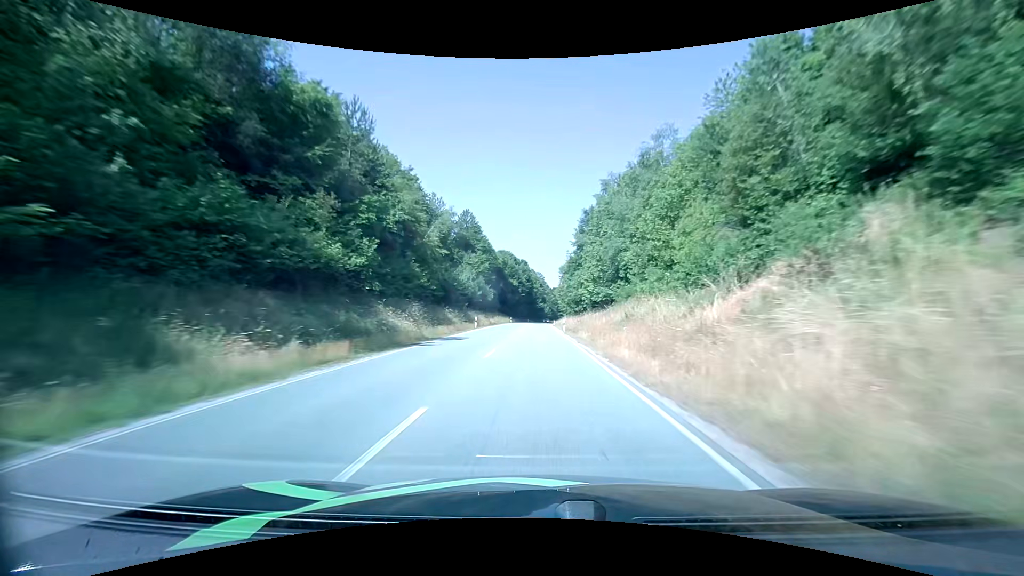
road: primary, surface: asphalt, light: Day
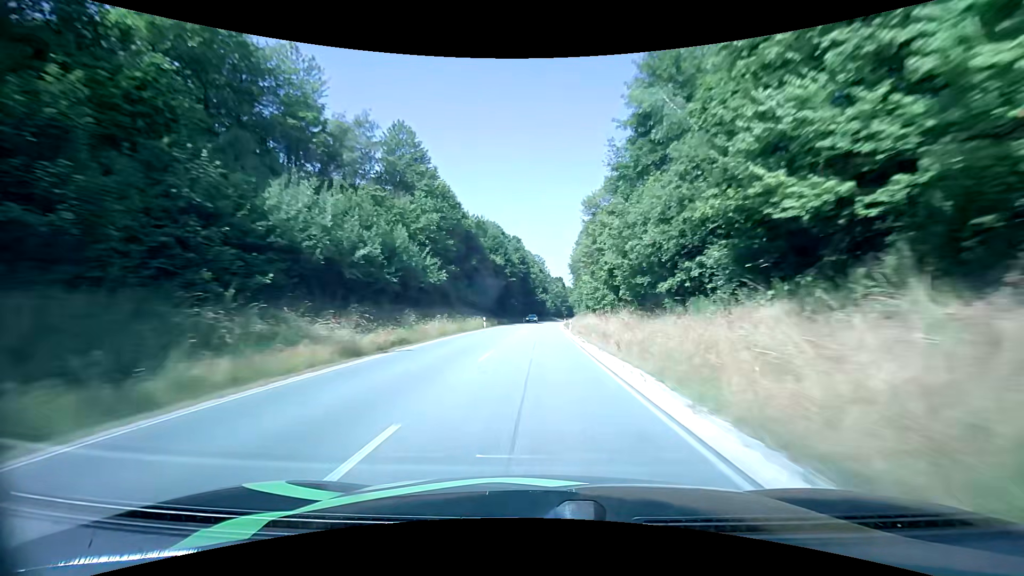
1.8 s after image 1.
(+0.1, +48.5) m; 0°
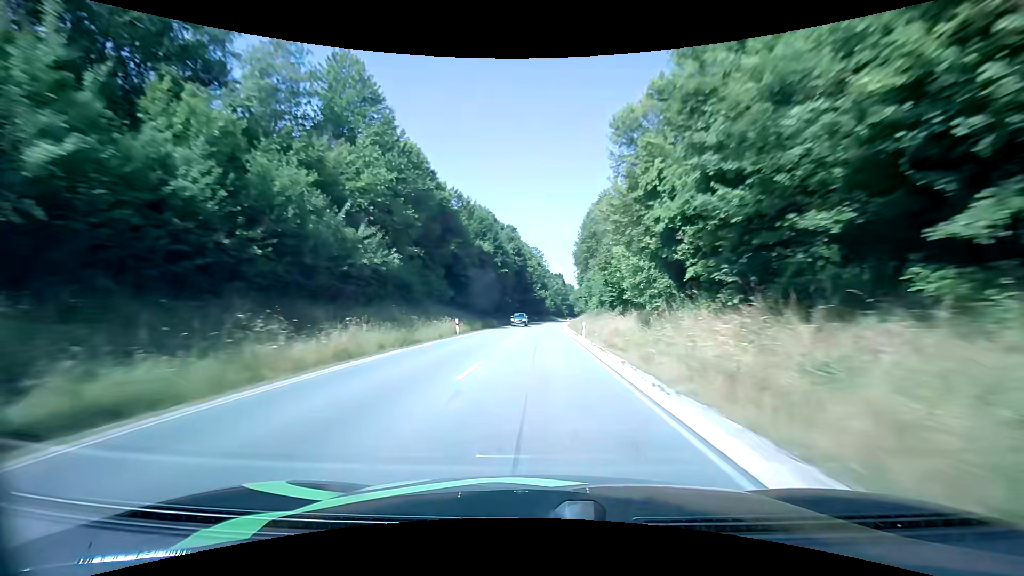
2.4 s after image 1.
(+0.1, +15.9) m; +1°
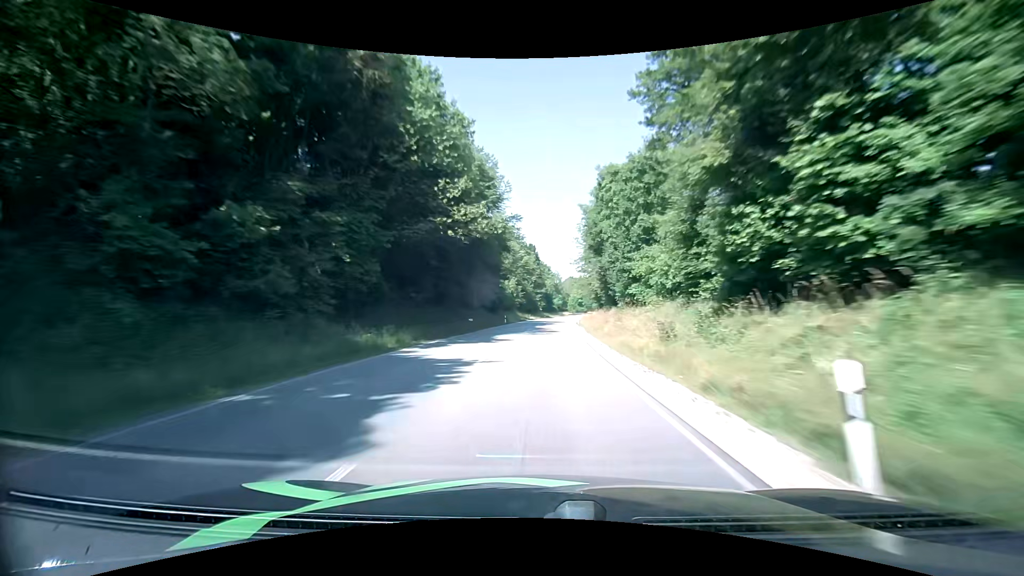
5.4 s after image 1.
(+1.9, +80.9) m; +3°
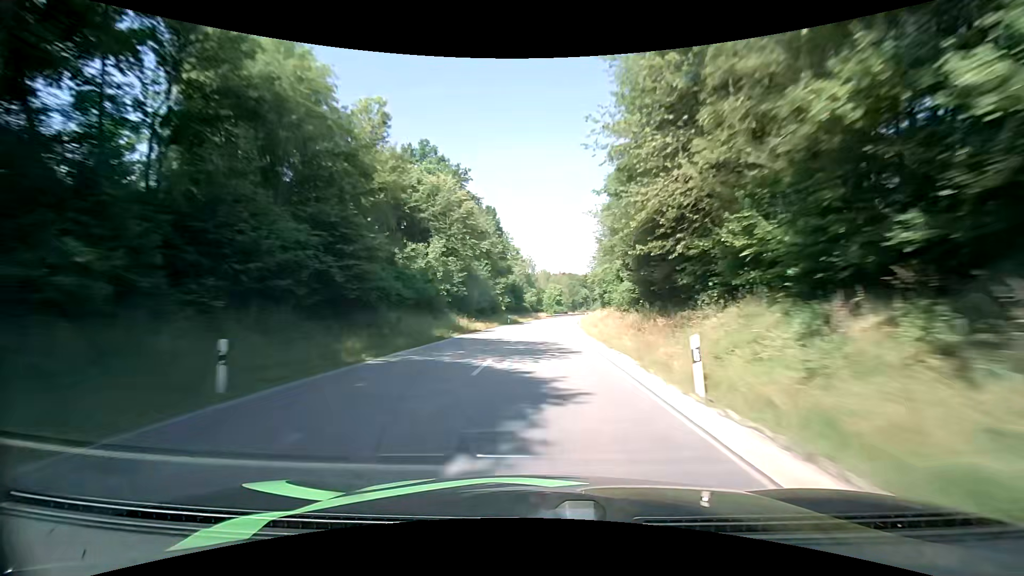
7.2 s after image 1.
(+1.5, +49.6) m; +3°
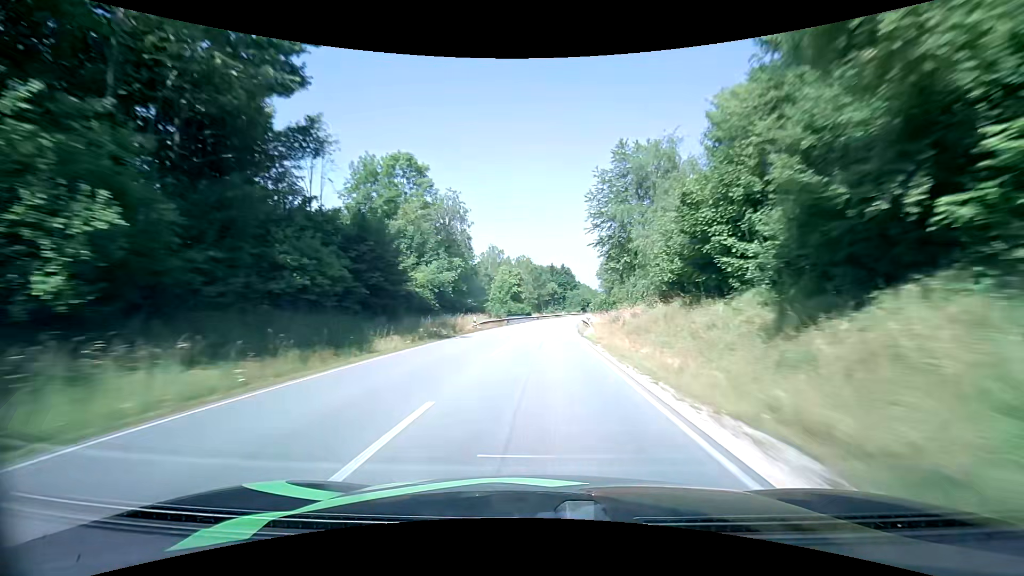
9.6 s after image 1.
(+2.9, +66.2) m; +5°
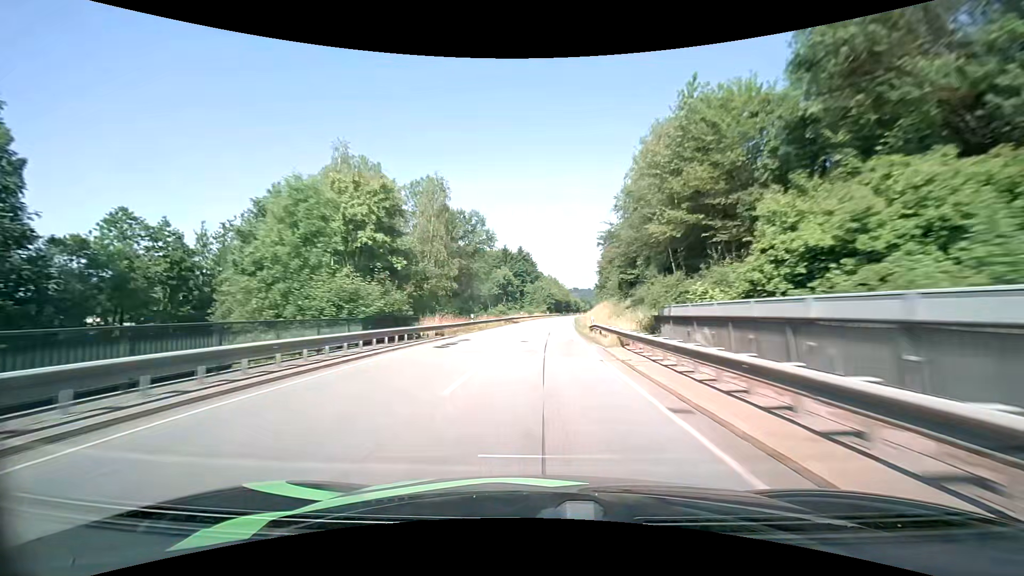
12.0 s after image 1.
(+2.8, +66.4) m; +5°
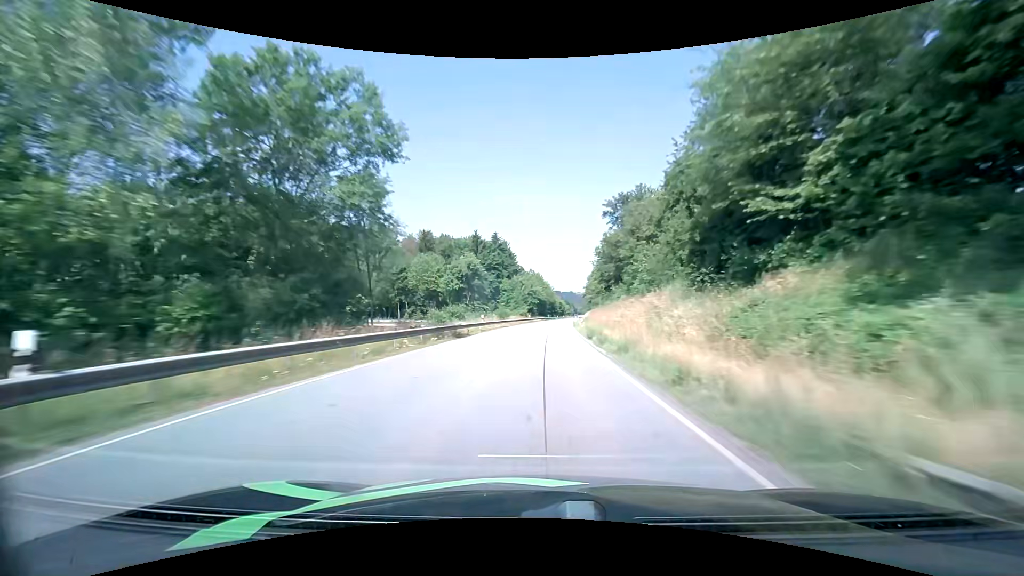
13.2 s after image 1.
(+0.8, +33.3) m; +2°
(0, +10) (0, +20) (+1, +30) (+1, +40) (+1, +50) (+2, +60) (+3, +70) (+3, +80) (+4, +90) (+5, +100) m
